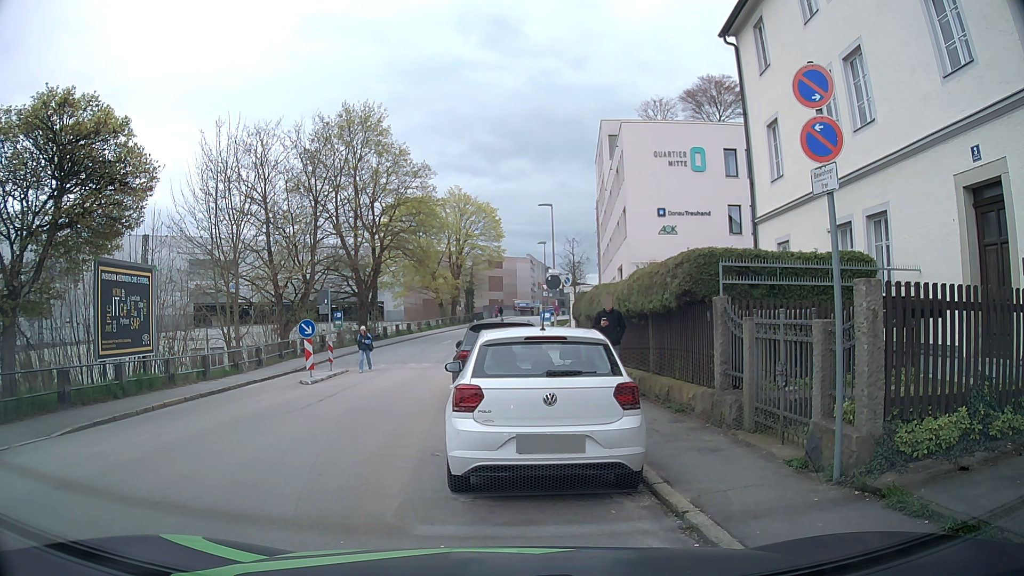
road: residential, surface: asphalt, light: Day
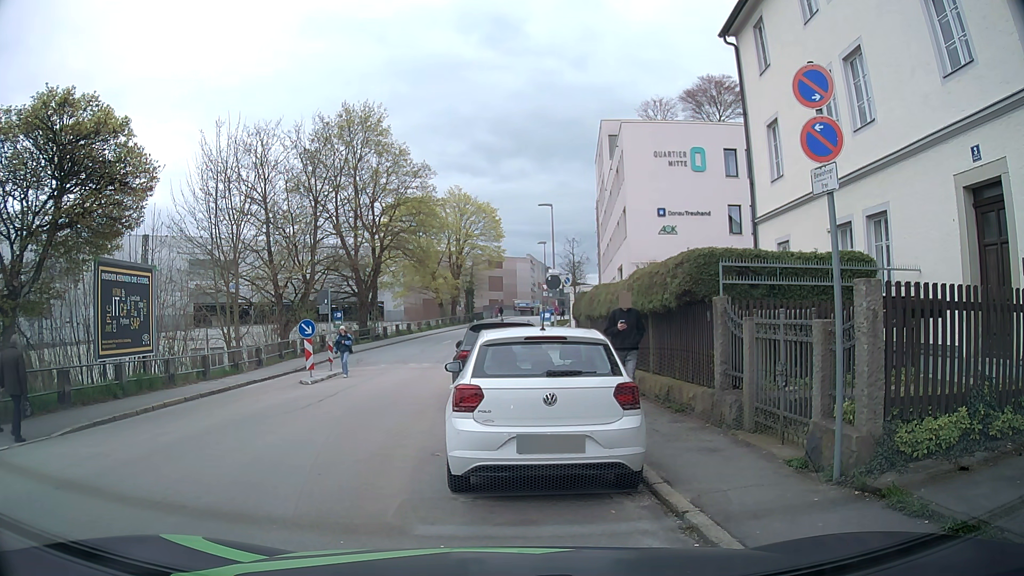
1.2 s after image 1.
(0.0, 0.0) m; 0°
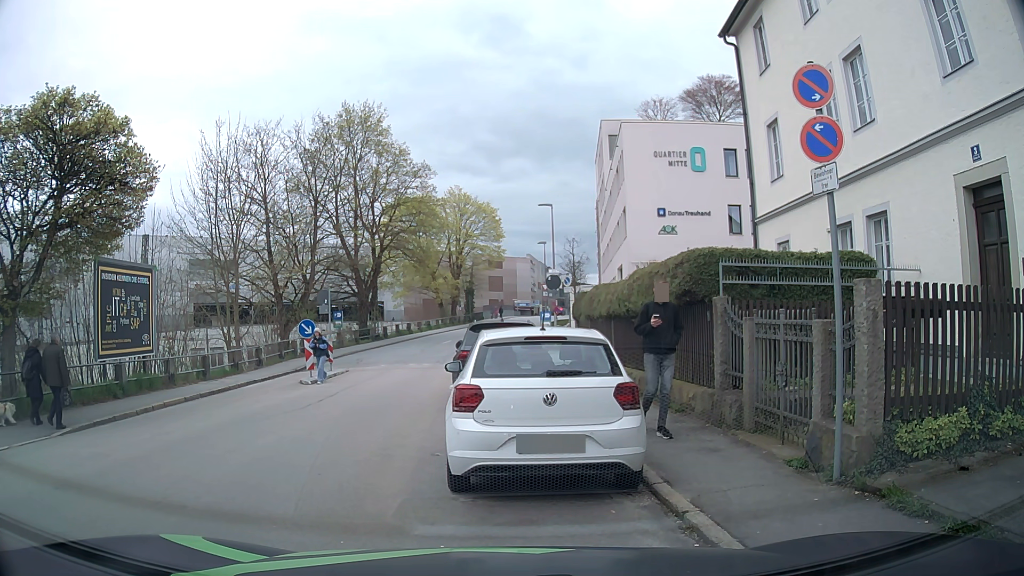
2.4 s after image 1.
(0.0, 0.0) m; 0°
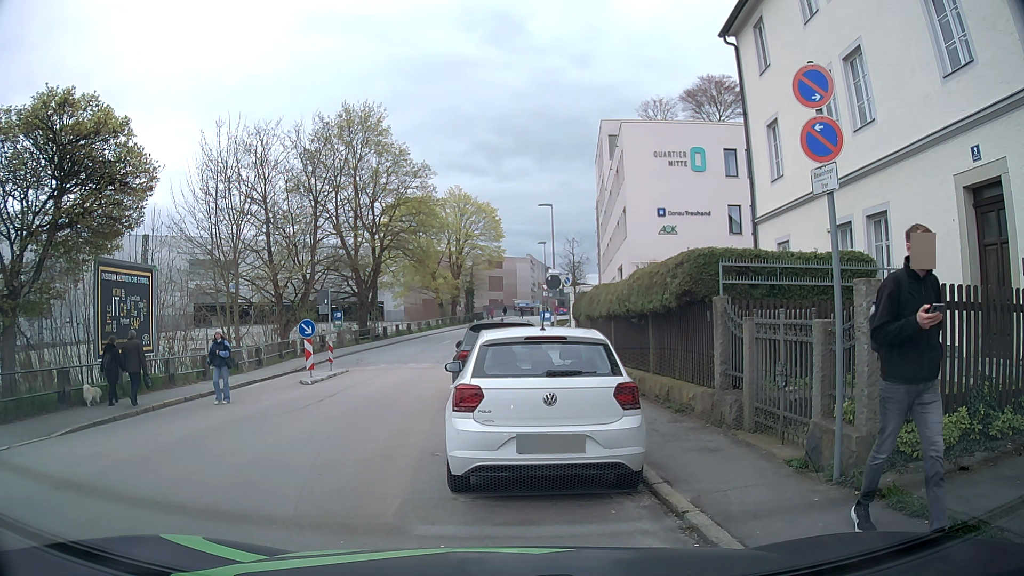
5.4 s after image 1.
(0.0, 0.0) m; 0°
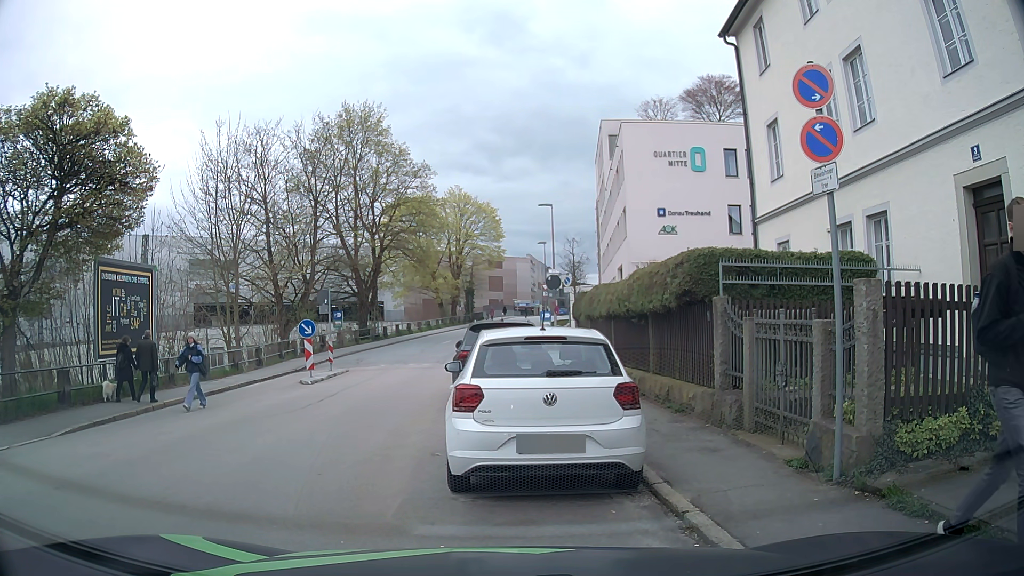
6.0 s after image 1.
(0.0, 0.0) m; 0°
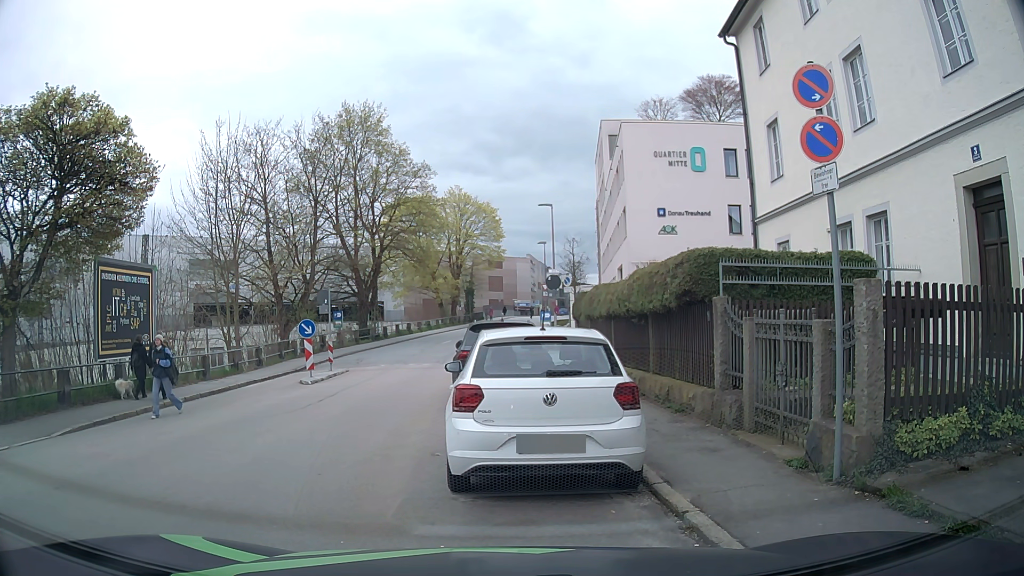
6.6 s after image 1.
(0.0, 0.0) m; 0°
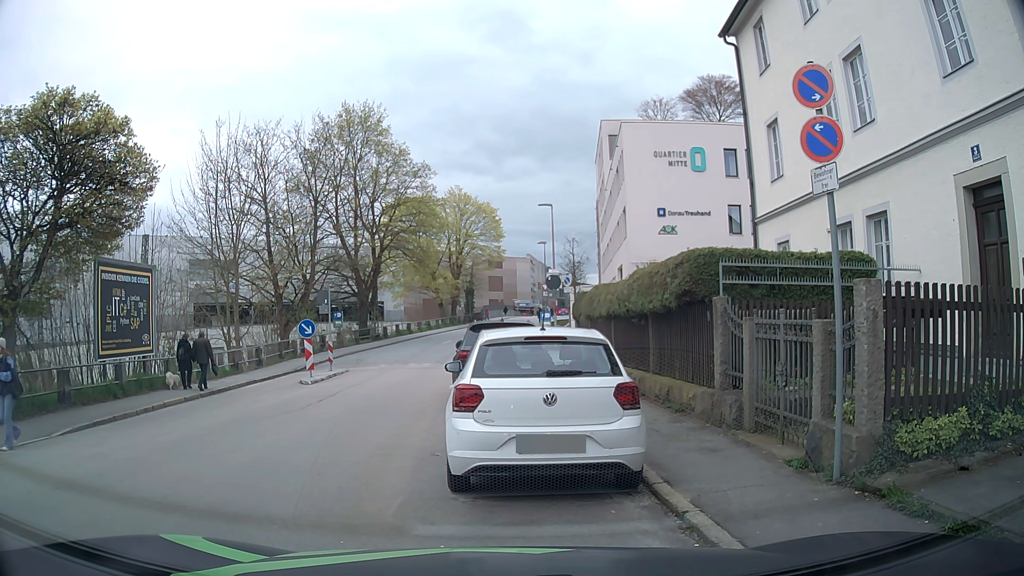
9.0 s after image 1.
(0.0, 0.0) m; 0°
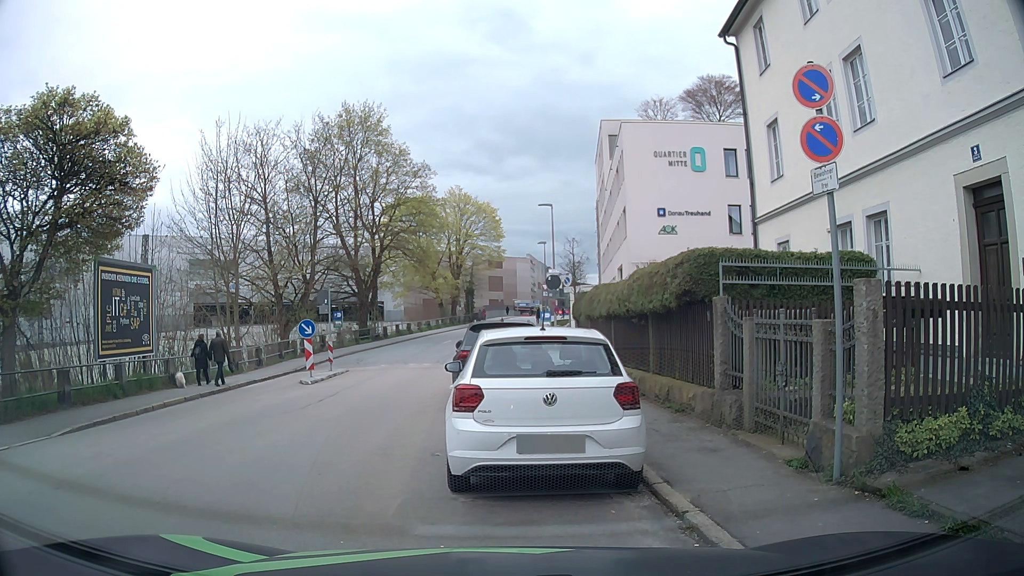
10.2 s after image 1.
(0.0, 0.0) m; 0°
